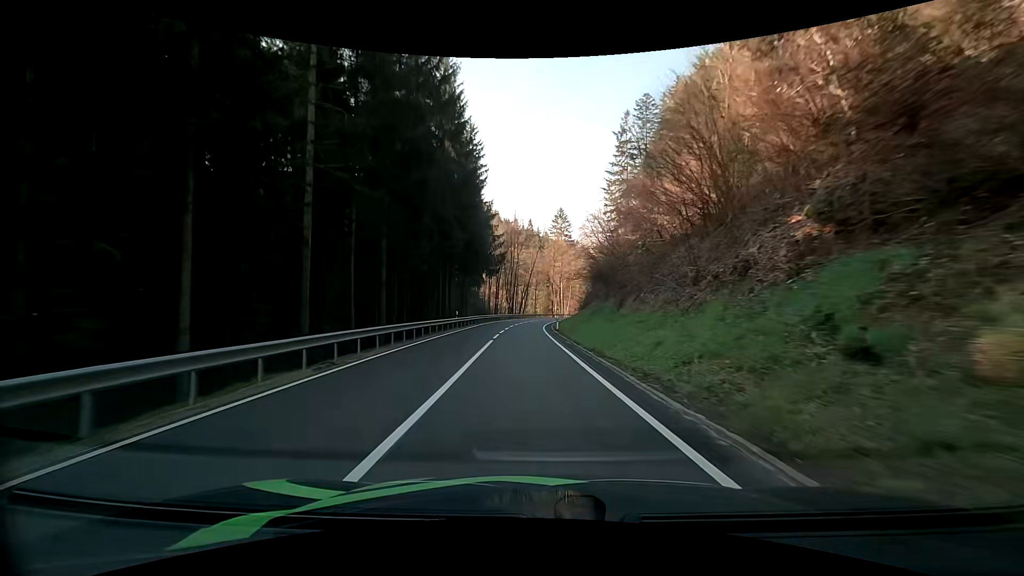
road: secondary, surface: asphalt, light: Day
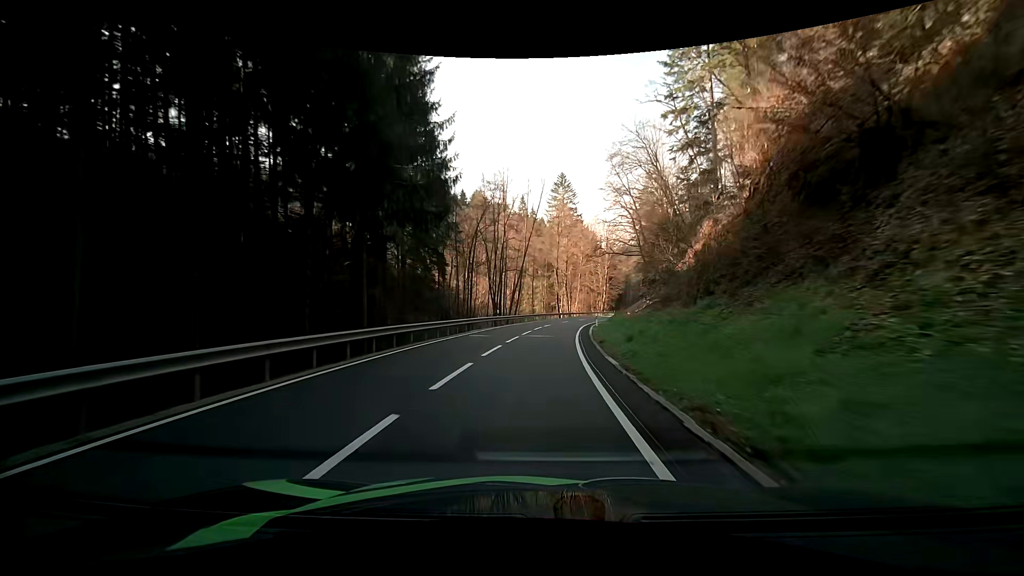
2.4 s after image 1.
(-0.7, +40.1) m; 0°
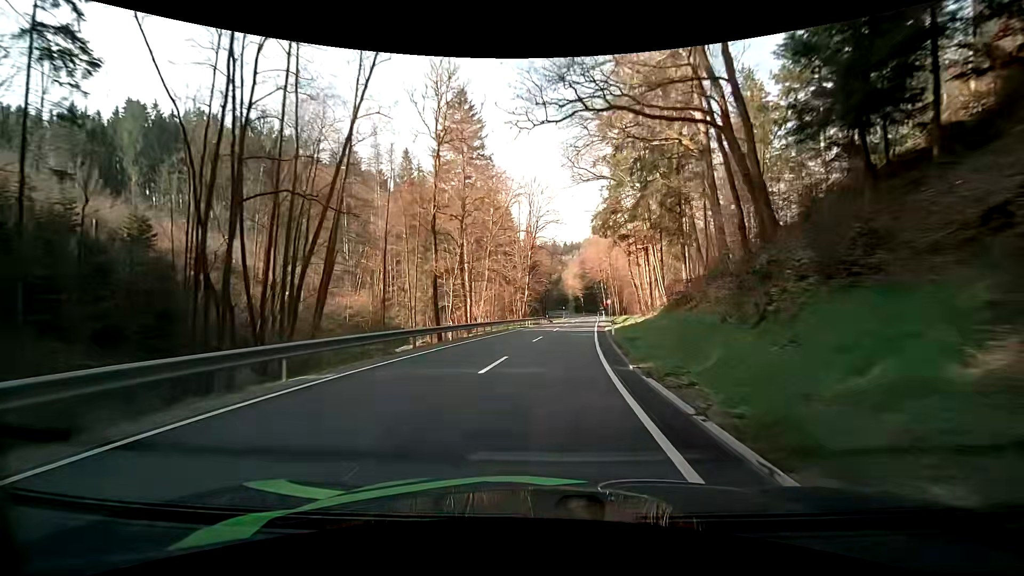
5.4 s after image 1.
(+4.0, +51.1) m; +11°
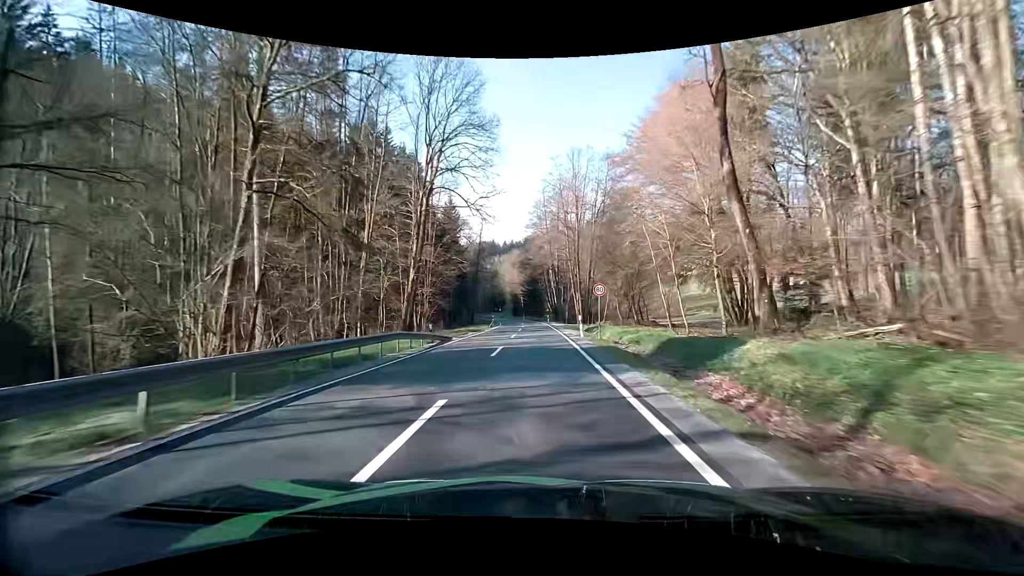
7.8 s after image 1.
(+3.1, +43.2) m; +7°
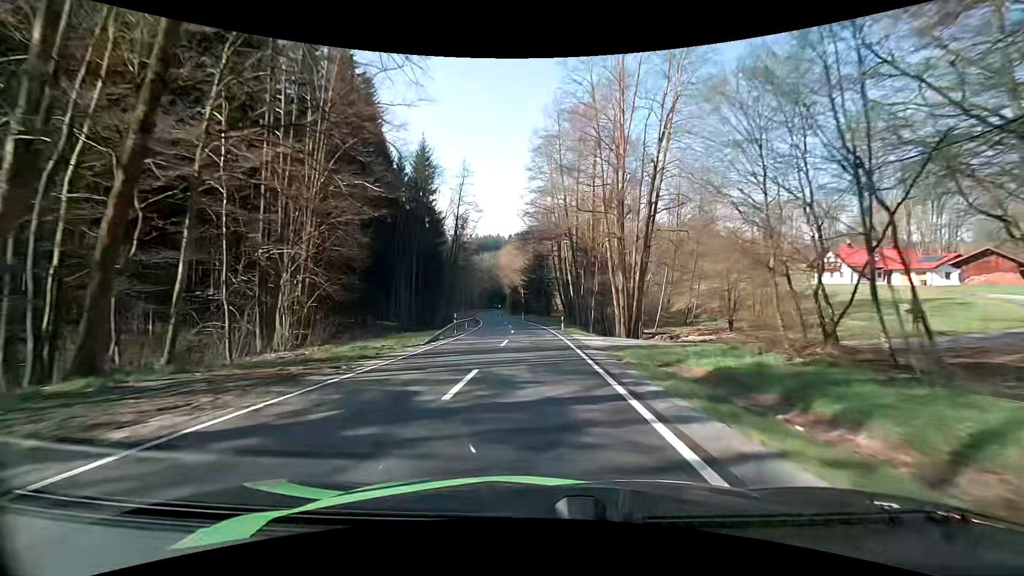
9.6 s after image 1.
(-0.1, +32.0) m; -1°
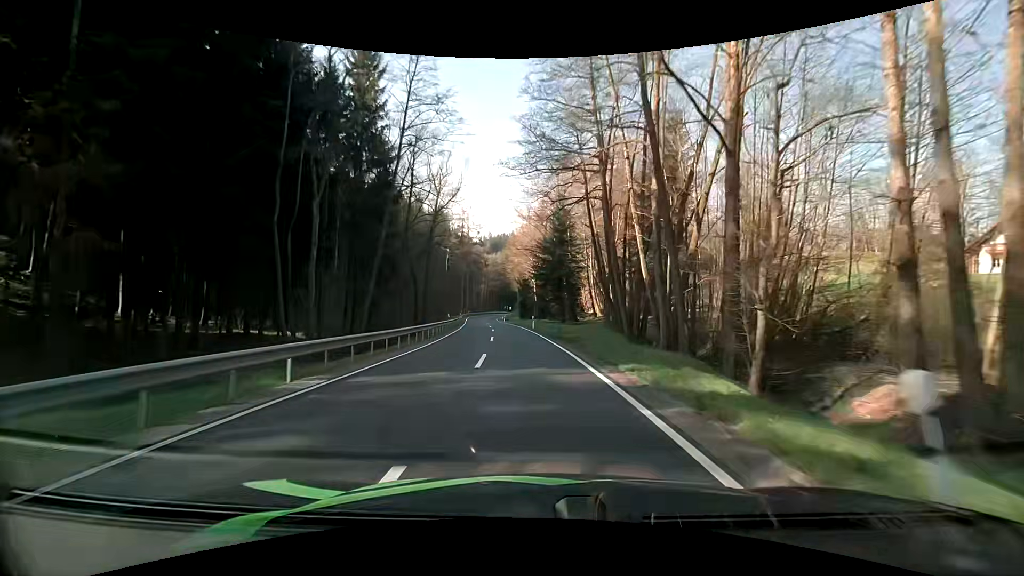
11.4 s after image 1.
(-0.5, +31.6) m; -2°
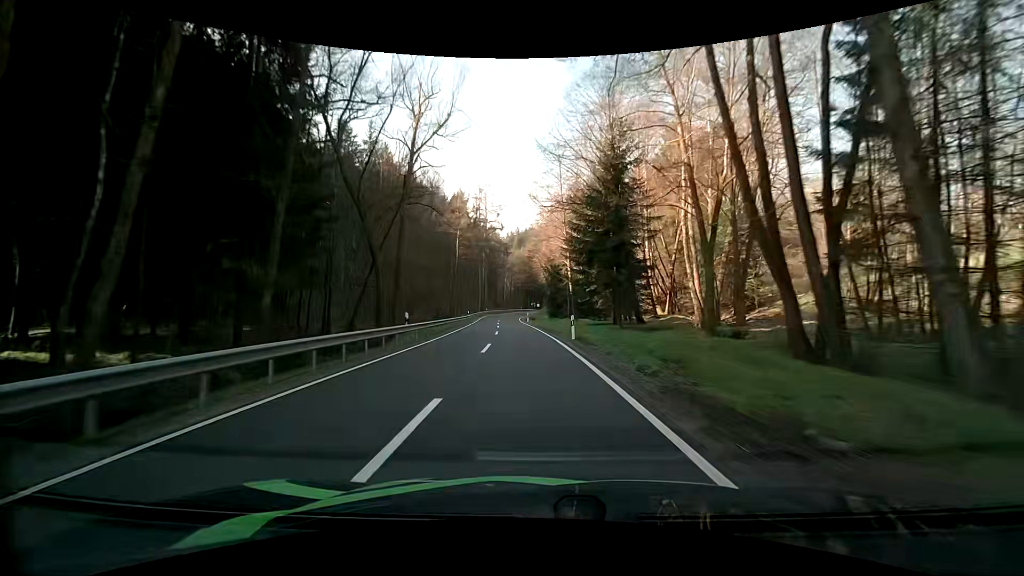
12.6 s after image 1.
(-0.5, +21.1) m; -3°
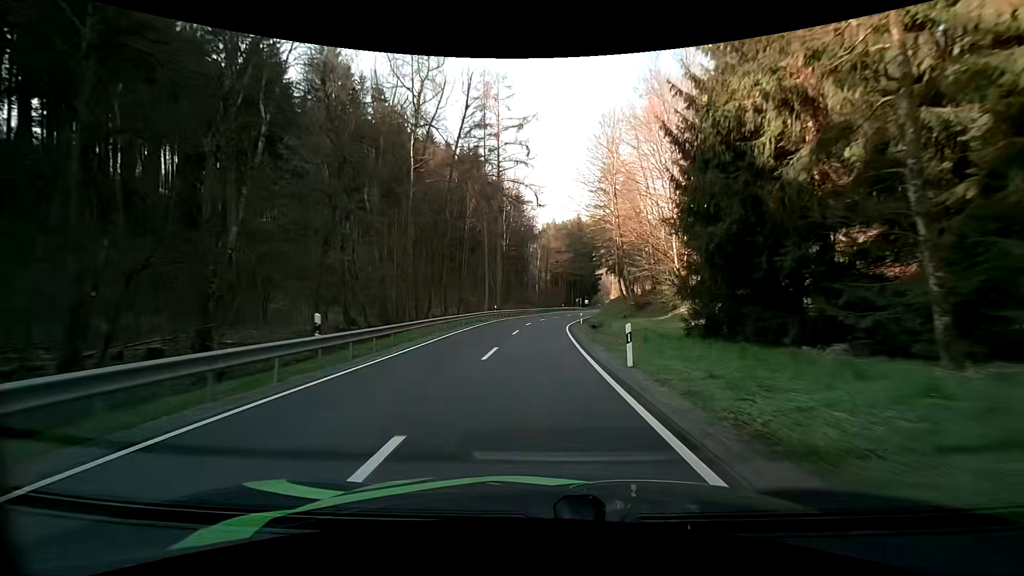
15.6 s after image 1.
(-3.0, +50.2) m; -5°
(0, +10) (0, +20) (0, +30) (+1, +40) (+2, +50) (+3, +60) (+5, +70) (+7, +80) (+9, +89) (+12, +99) m
